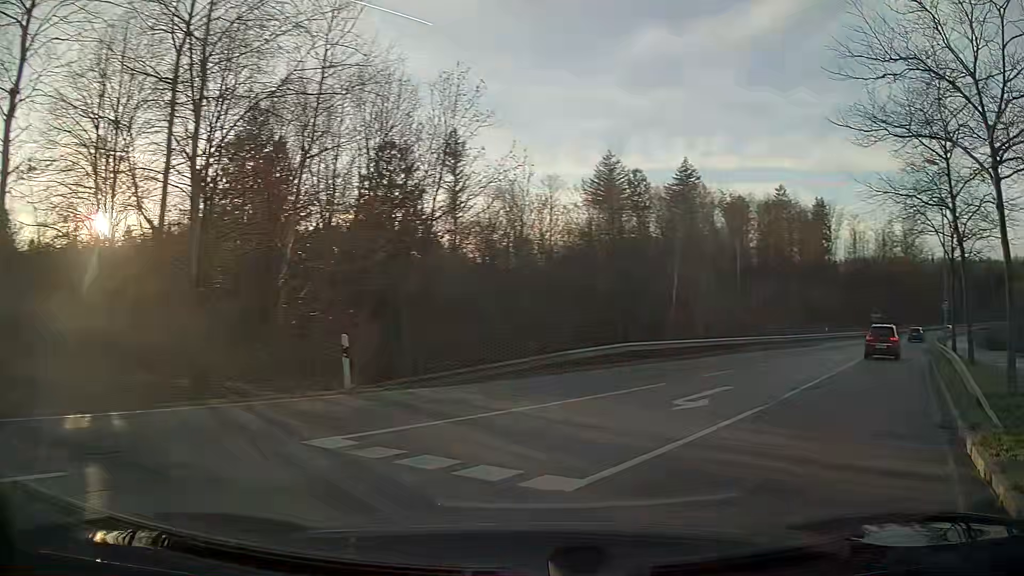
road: secondary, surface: asphalt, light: Day
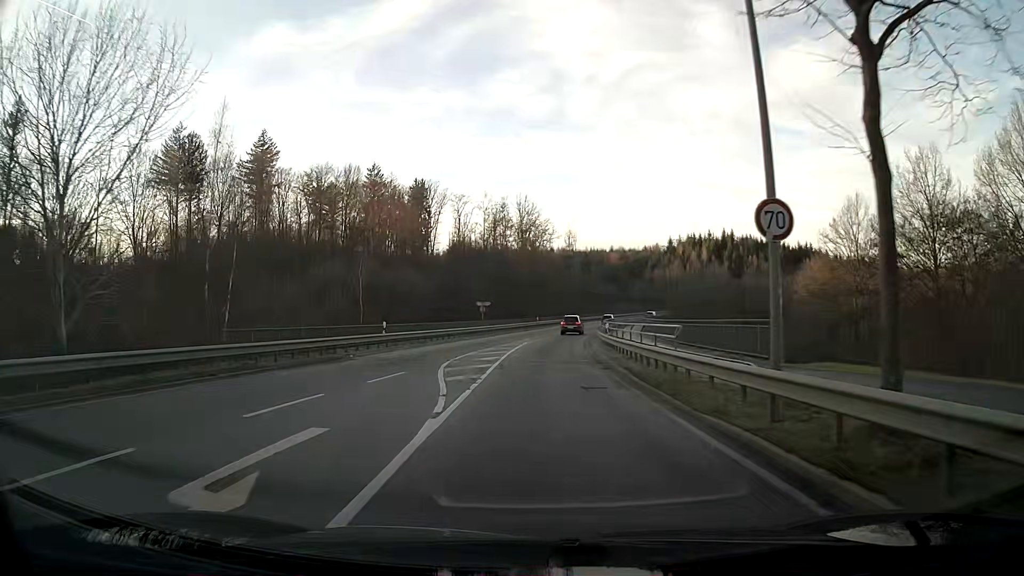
(+10.6, +25.8) m; +27°
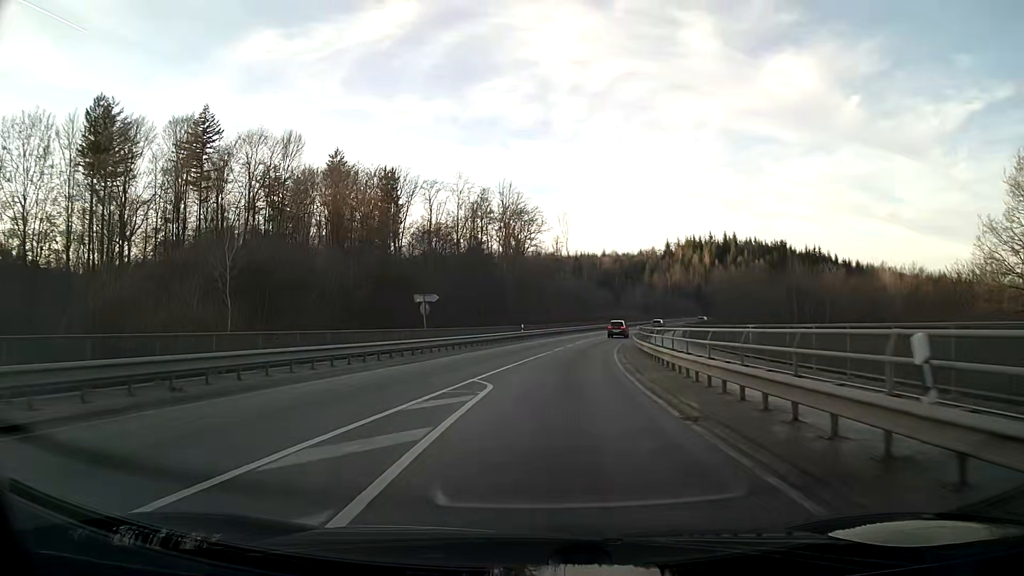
(+0.2, +26.4) m; +2°
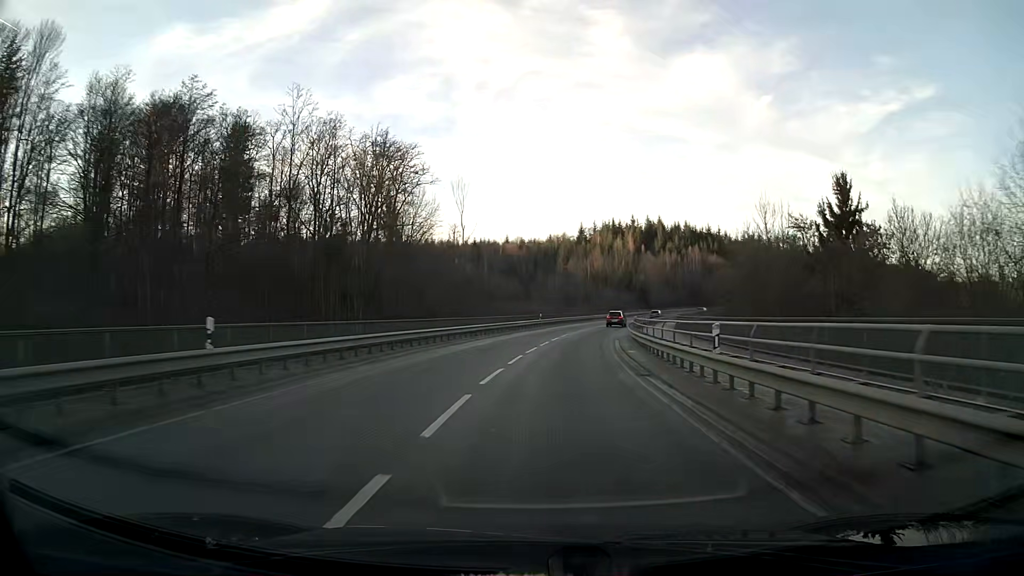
(+3.1, +41.3) m; +9°
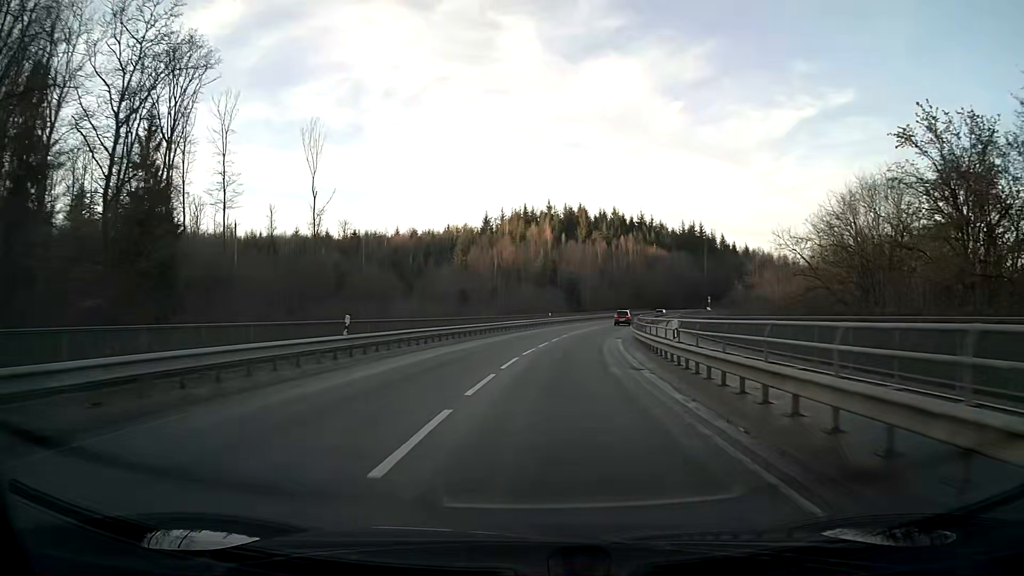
(+3.1, +44.0) m; +8°
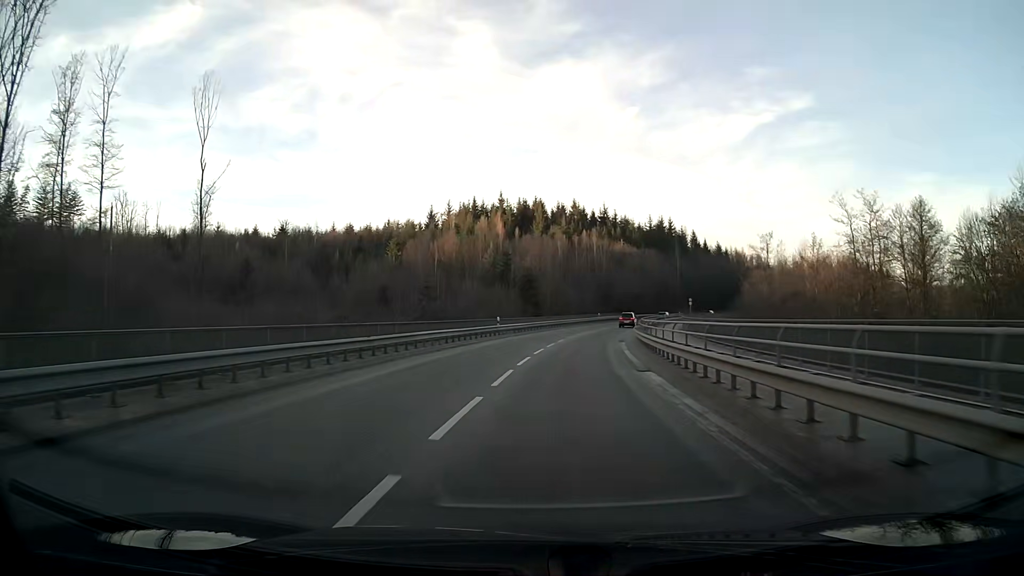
(+0.7, +21.9) m; +4°
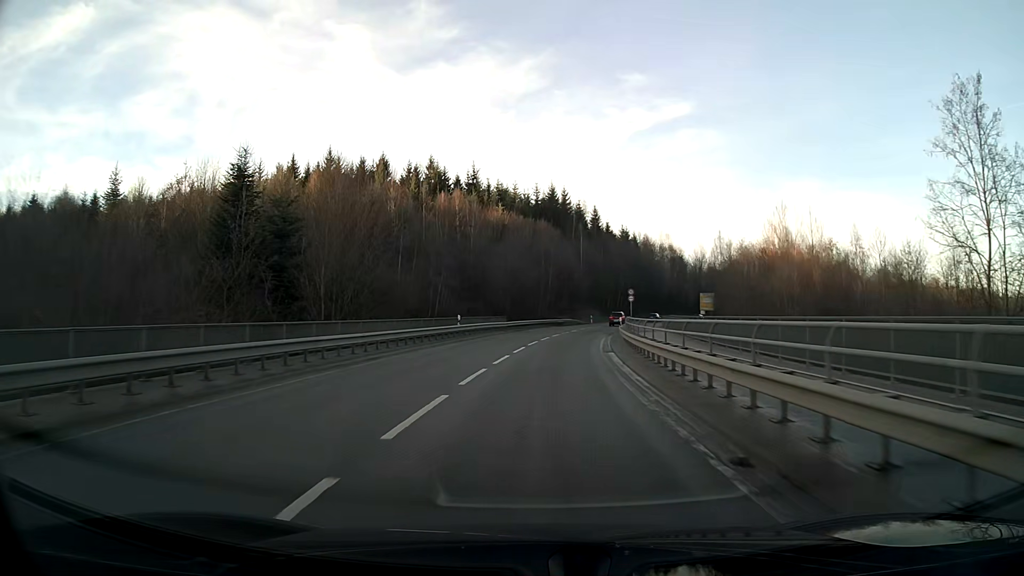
(+5.4, +53.9) m; +11°
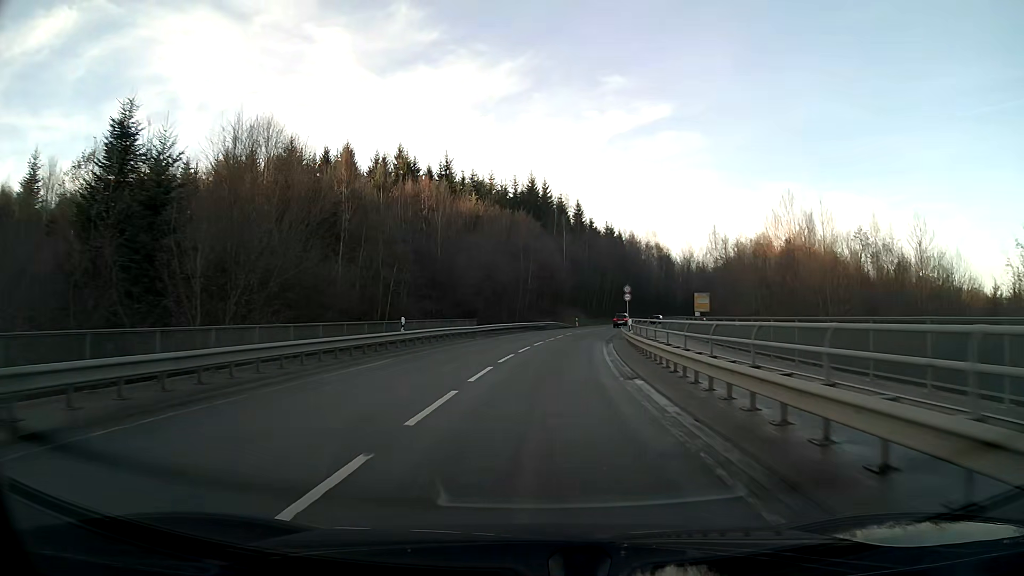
(+0.2, +10.9) m; +2°
